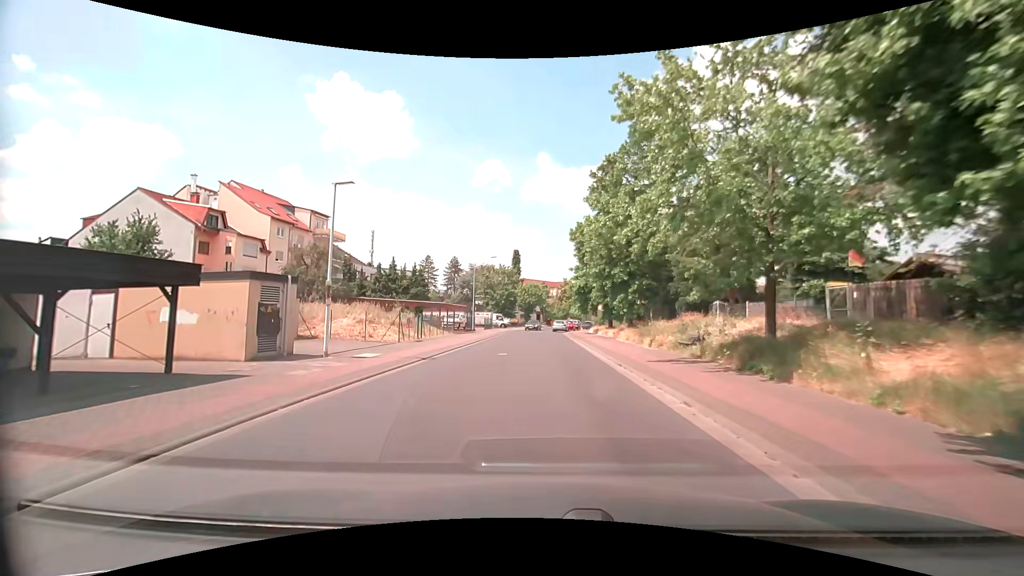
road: tertiary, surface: asphalt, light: Day
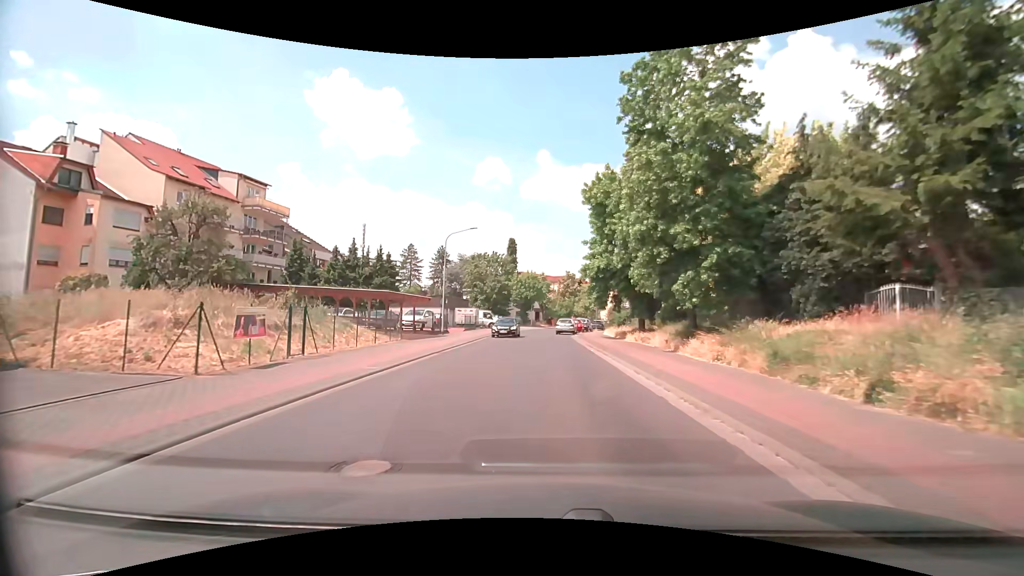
(-0.2, +16.0) m; 0°
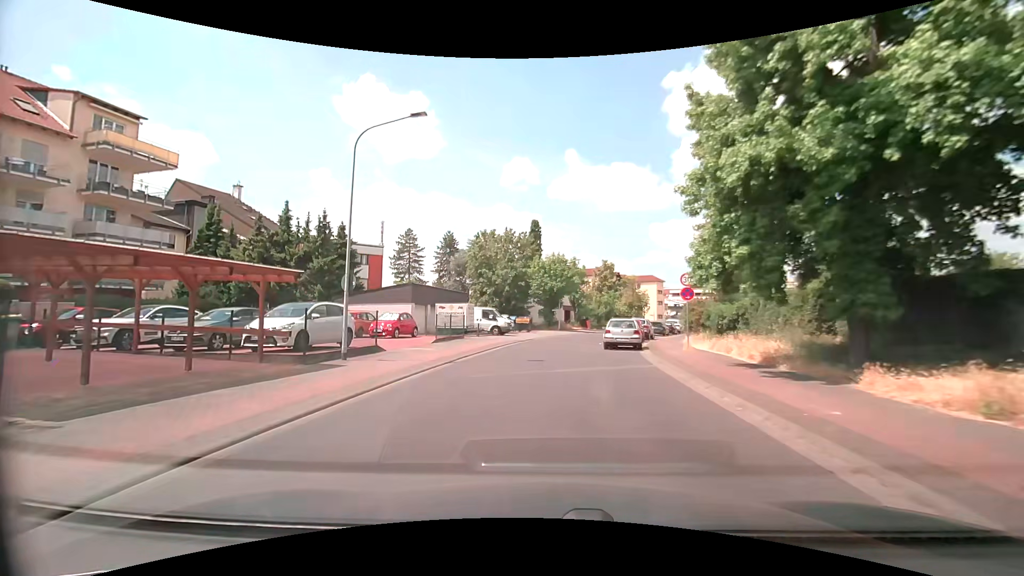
(-0.4, +21.4) m; -4°
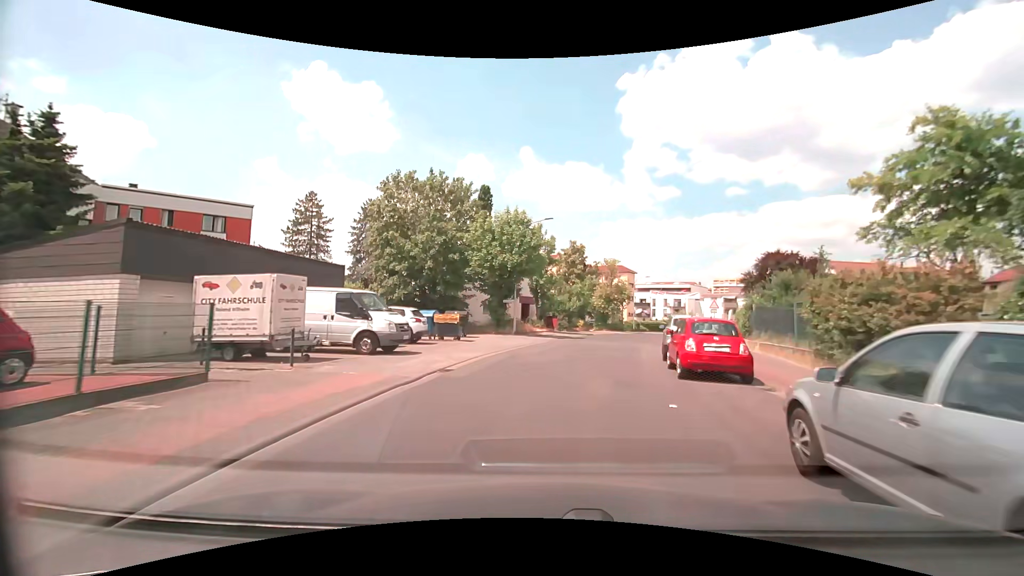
(+0.1, +21.5) m; +6°
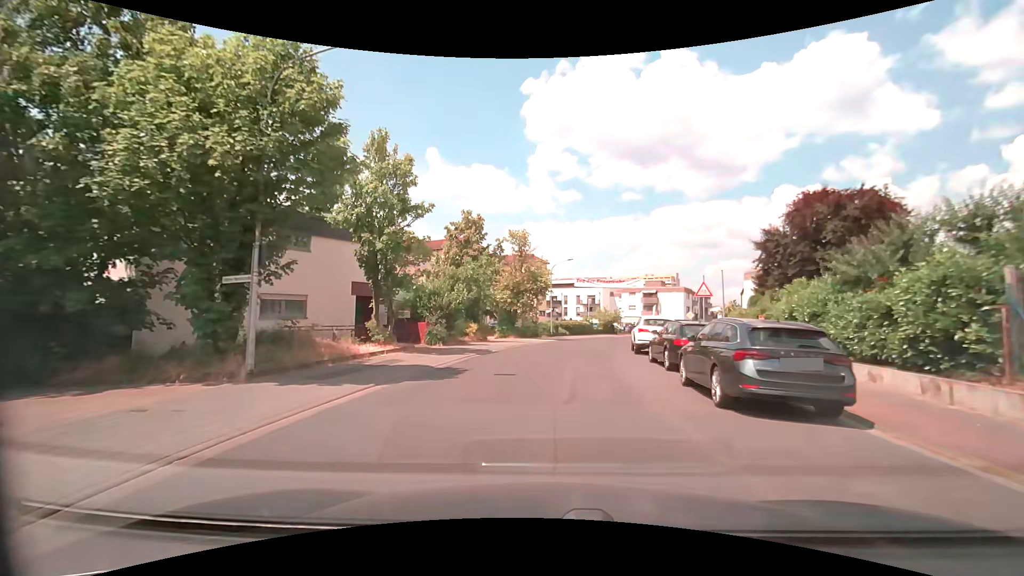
(+1.9, +21.3) m; +10°
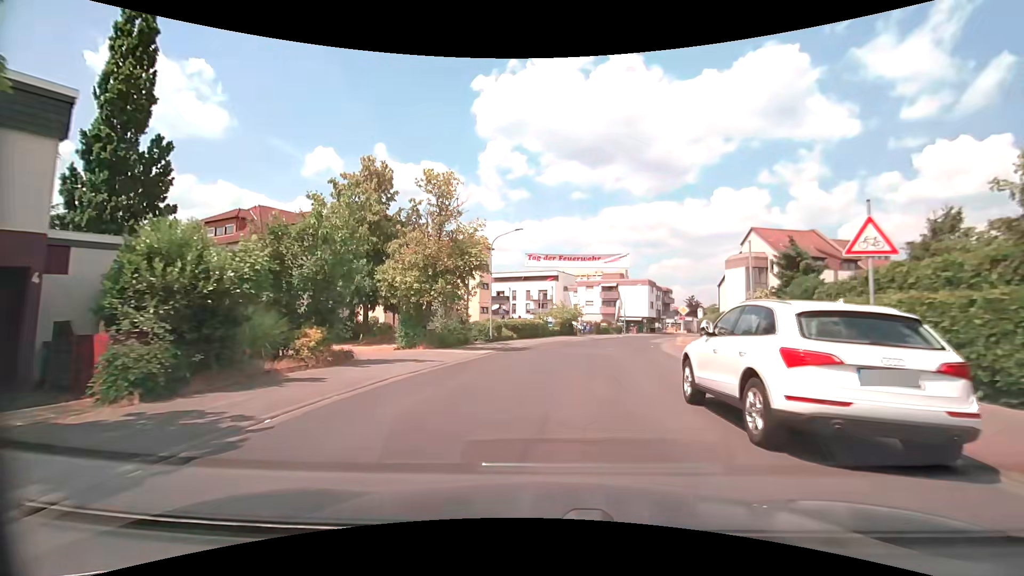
(+0.7, +15.9) m; +5°
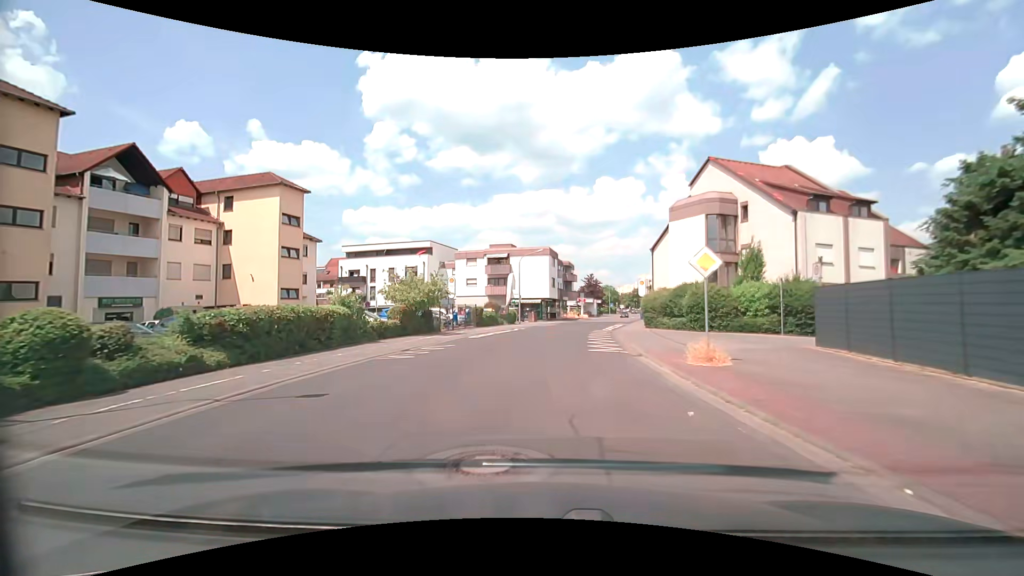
(+3.3, +26.2) m; +13°
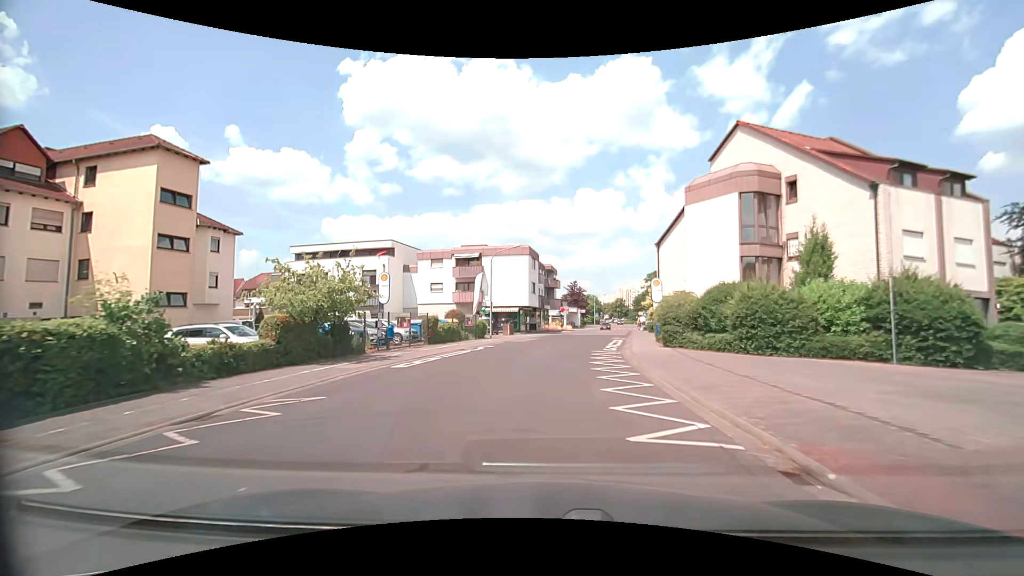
(+0.1, +10.7) m; +1°
(0, +10) (+1, +20) (+3, +30) (+4, +40) (+6, +50) (+8, +59) (+9, +69) (+11, +79) (+14, +89) (+16, +99) m
